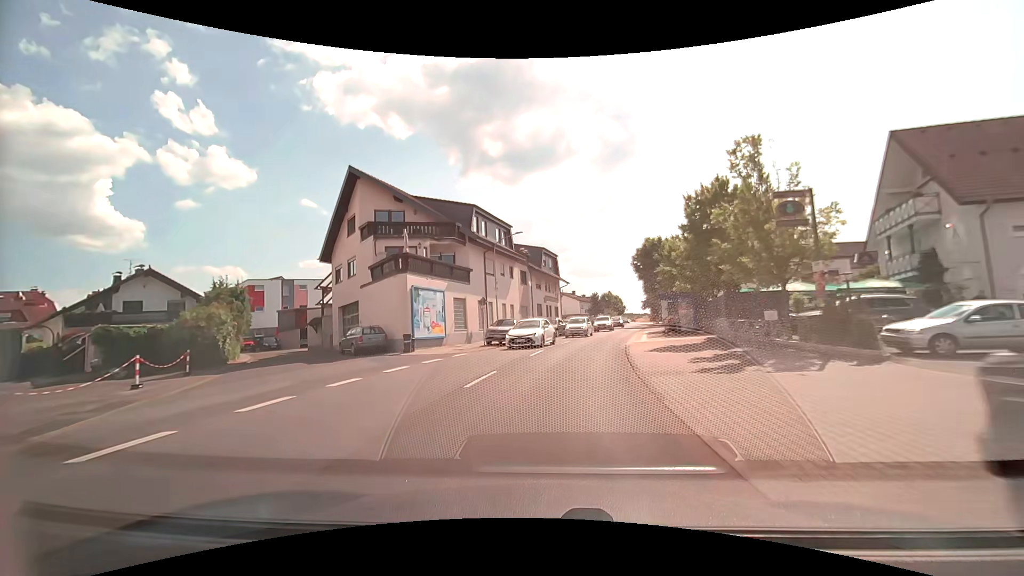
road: secondary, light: Day
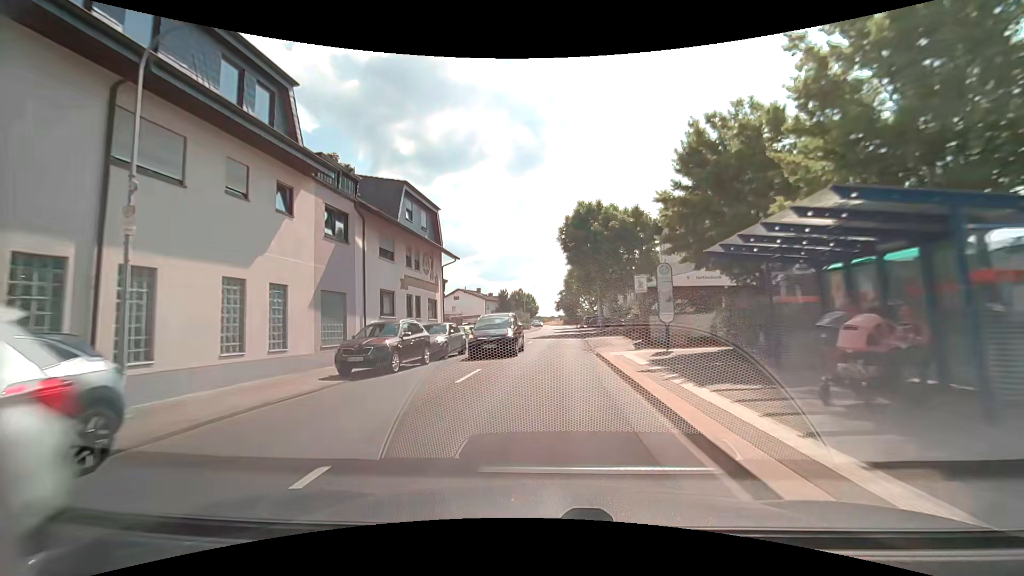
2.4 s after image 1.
(+2.3, +26.0) m; +10°
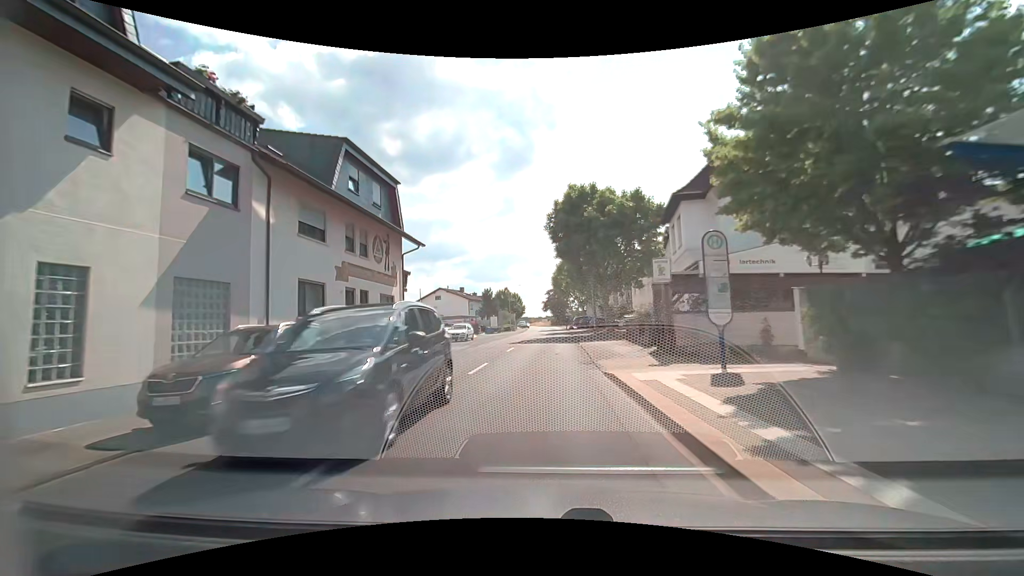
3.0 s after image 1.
(+0.1, +6.5) m; +2°
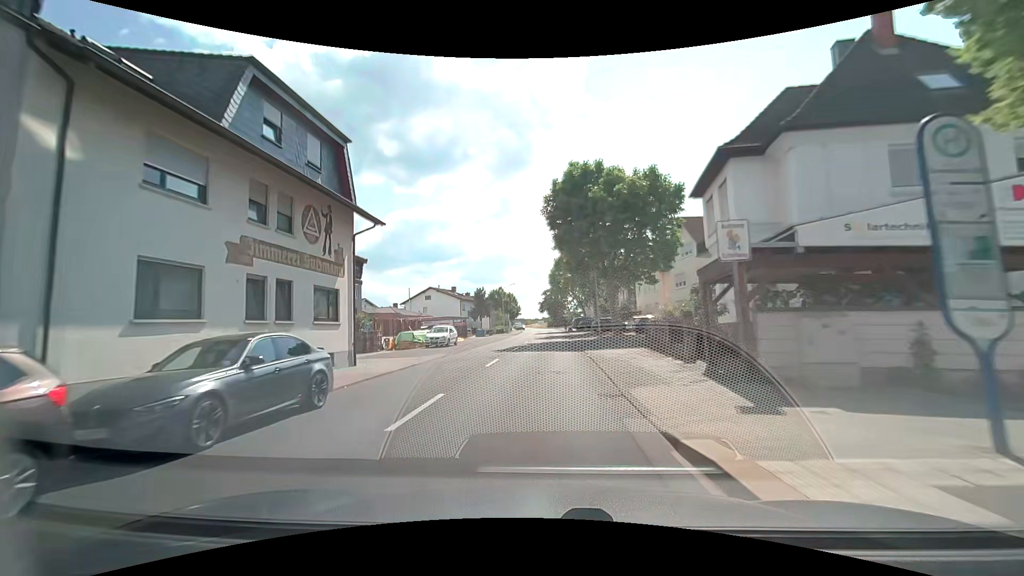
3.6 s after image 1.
(0.0, +6.5) m; 0°
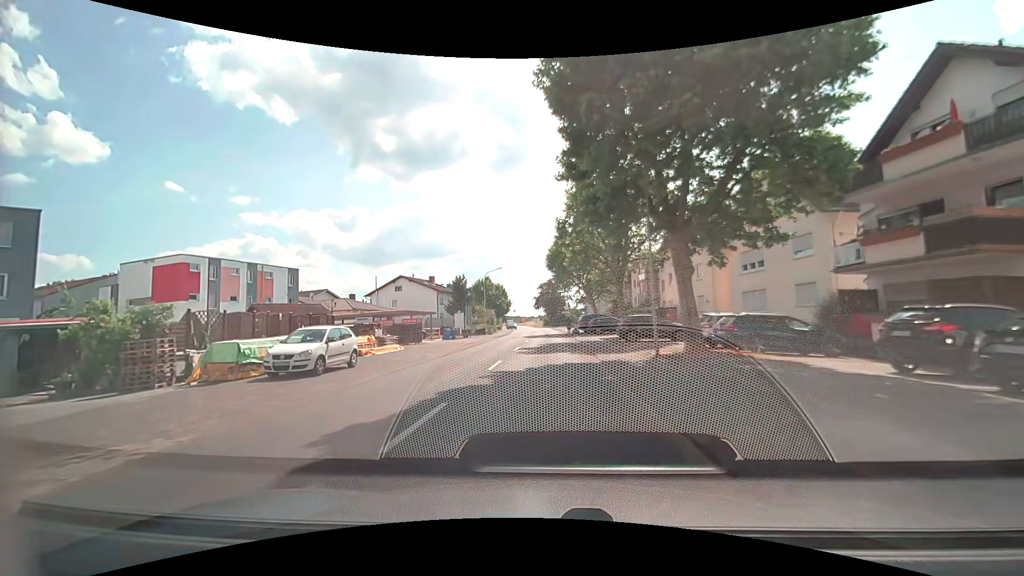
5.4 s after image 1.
(-0.1, +19.3) m; +1°
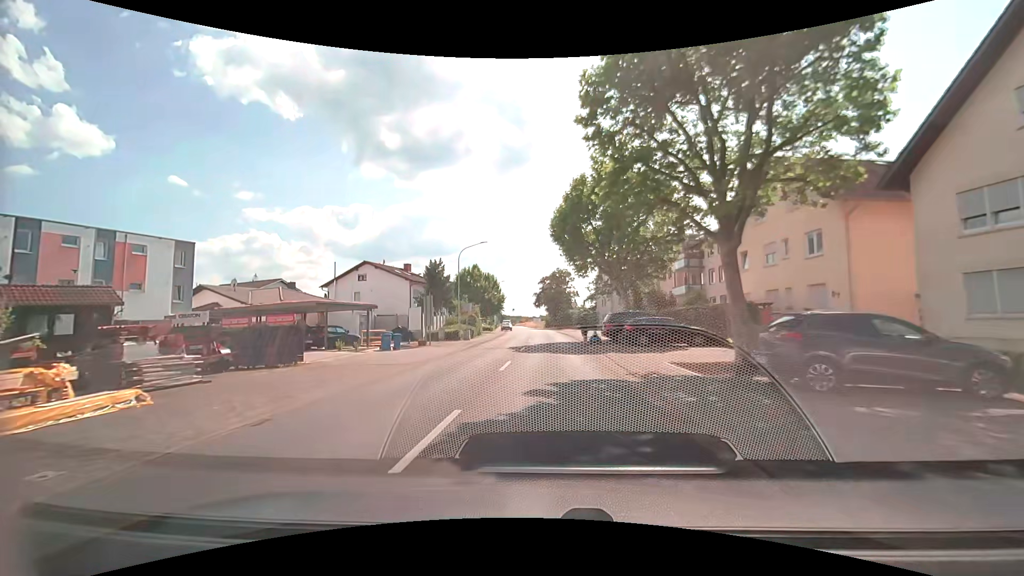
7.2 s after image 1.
(-0.2, +18.5) m; -1°
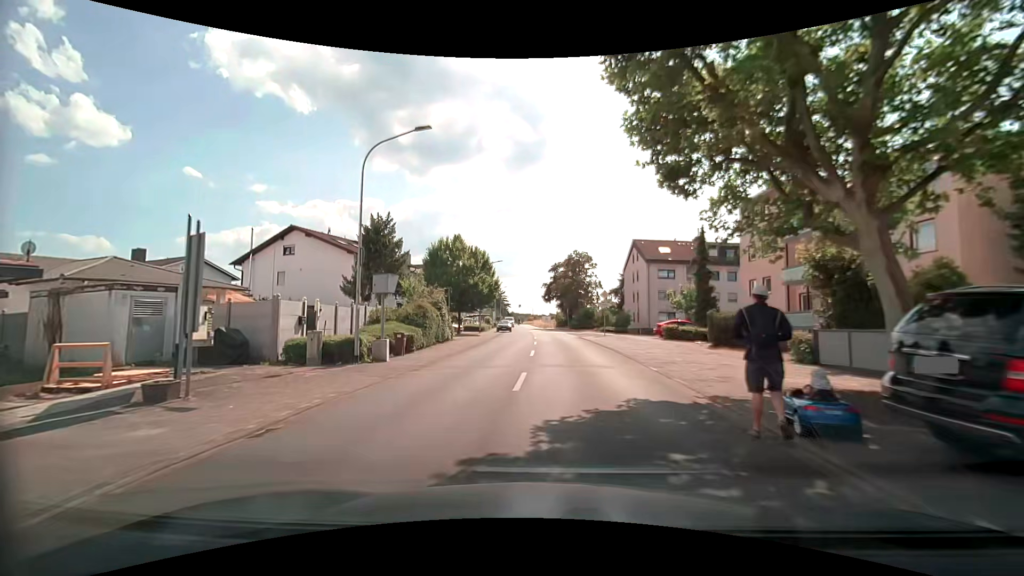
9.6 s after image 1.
(-0.3, +22.9) m; -1°
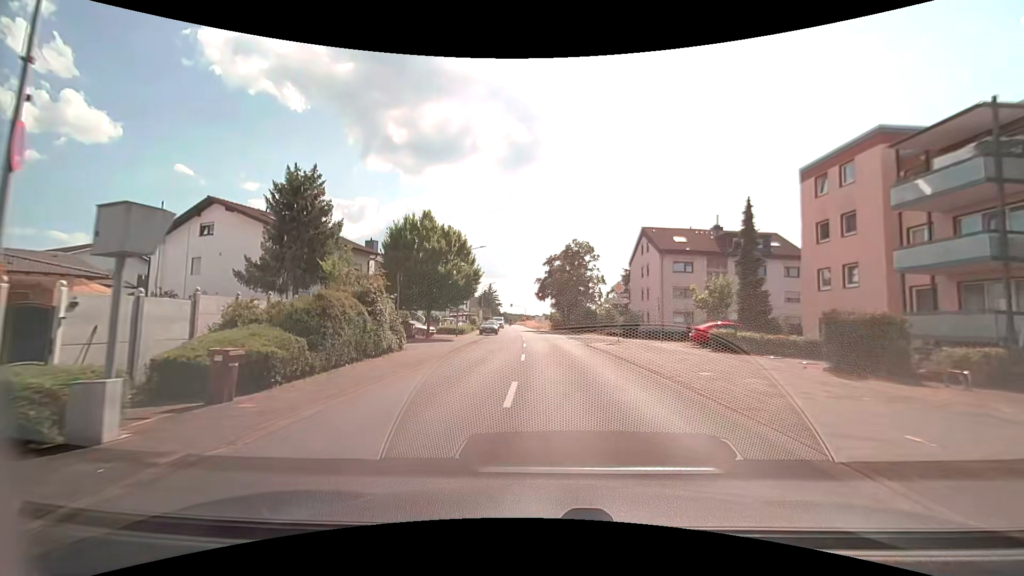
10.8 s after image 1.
(-0.1, +10.7) m; 0°
(0, +10) (+1, +20) (+1, +30) (+1, +40) (0, +50) (-1, +60) (-1, +70) (-2, +80) (-3, +90) (-4, +100) m
